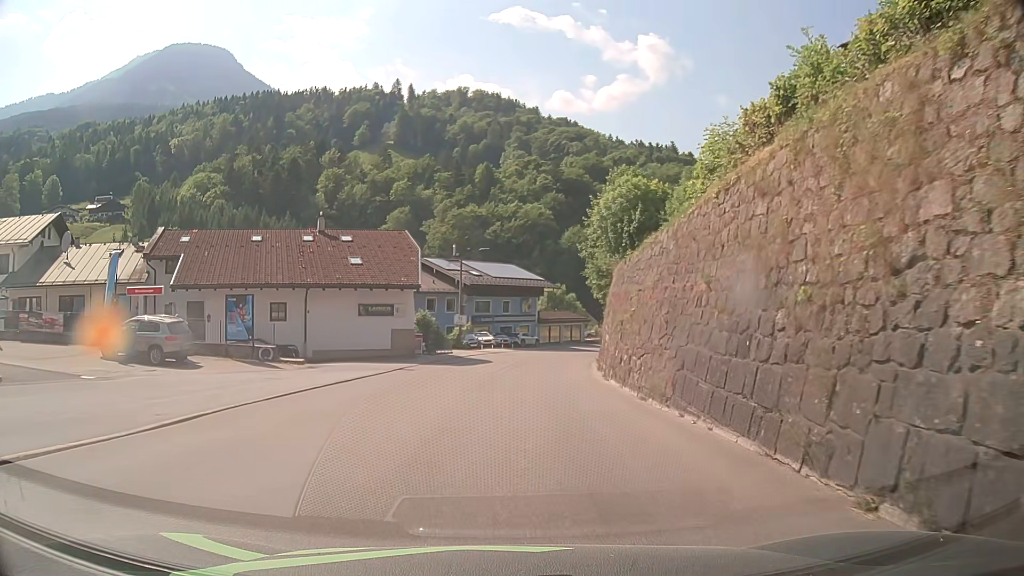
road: tertiary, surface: asphalt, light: Day
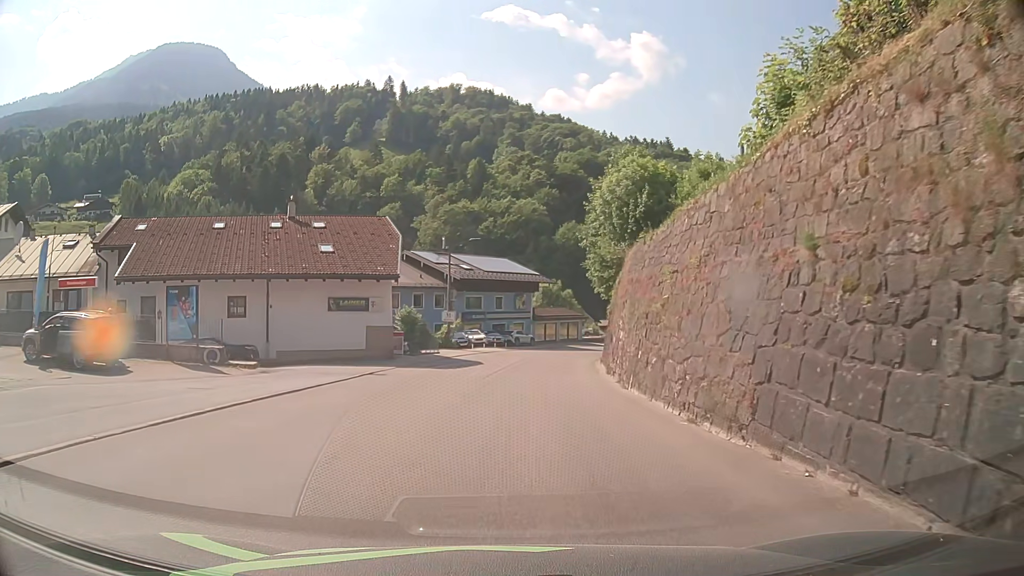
(0.0, +4.7) m; +1°
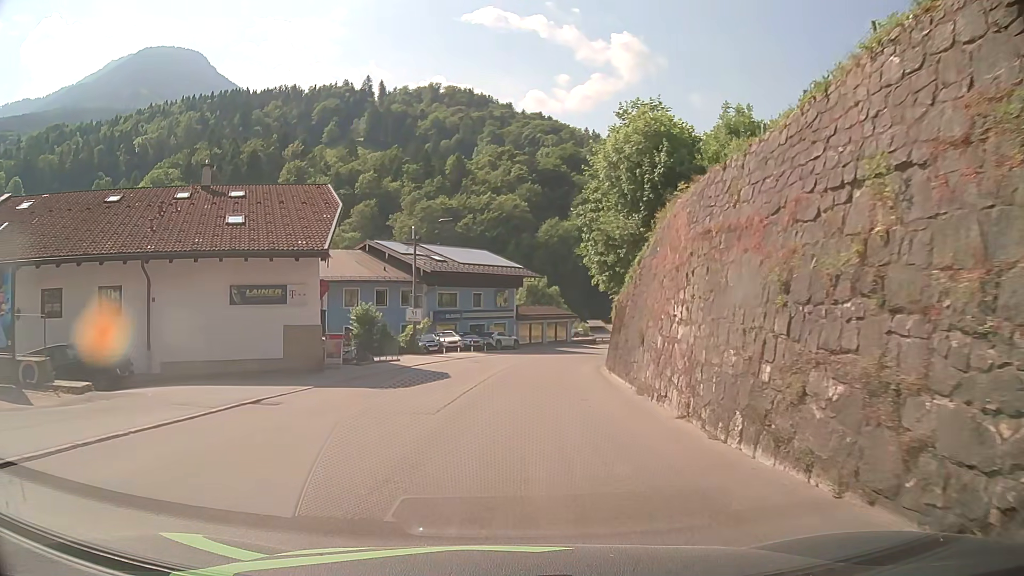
(0.0, +9.2) m; +1°
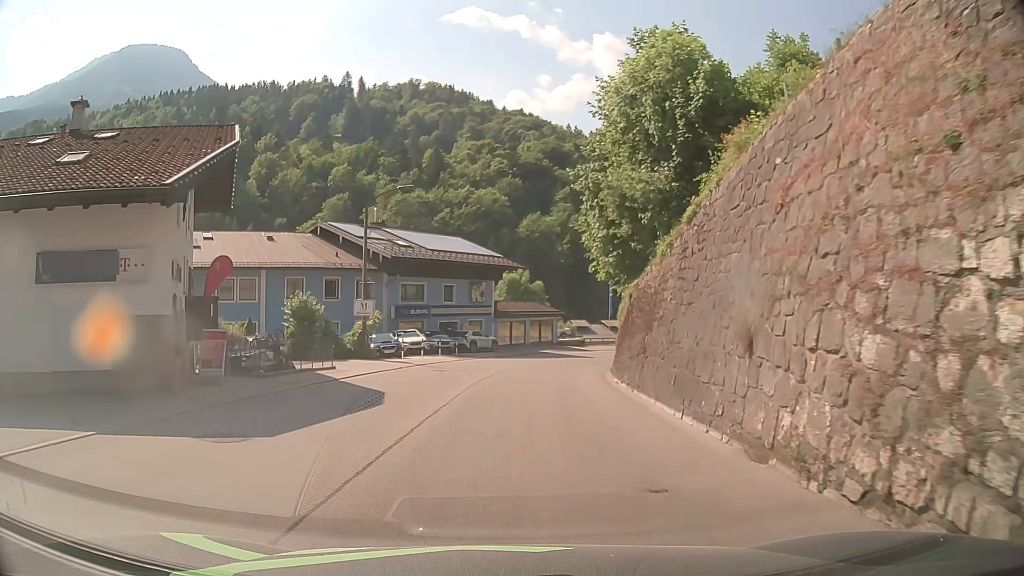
(+0.1, +9.0) m; +2°
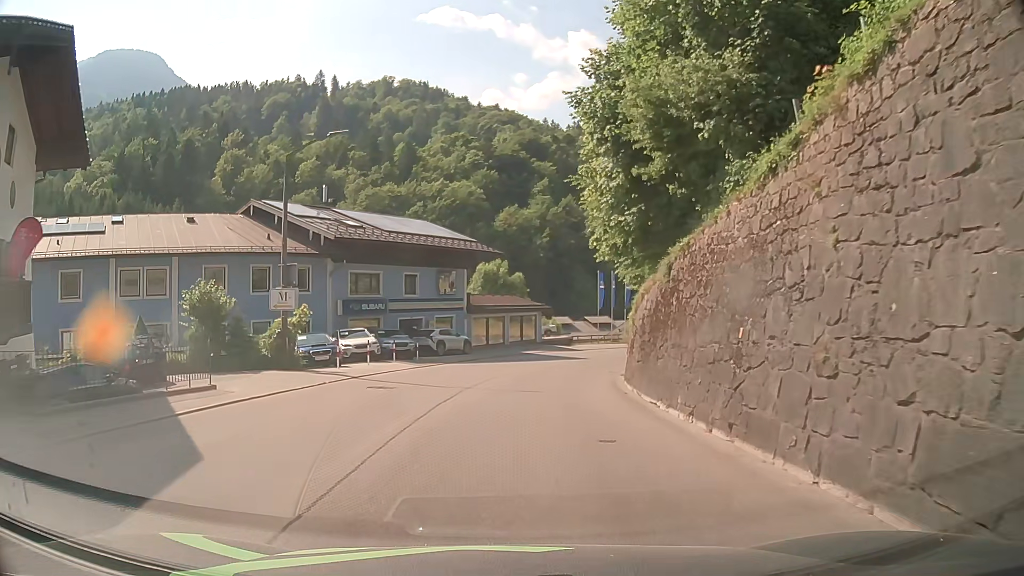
(+0.2, +8.9) m; +2°
(0, +10) (+1, +20) (+2, +30) (+4, +40) (+8, +49) (+13, +58) (+18, +66) (+24, +74) (+31, +81) (+39, +88) m
